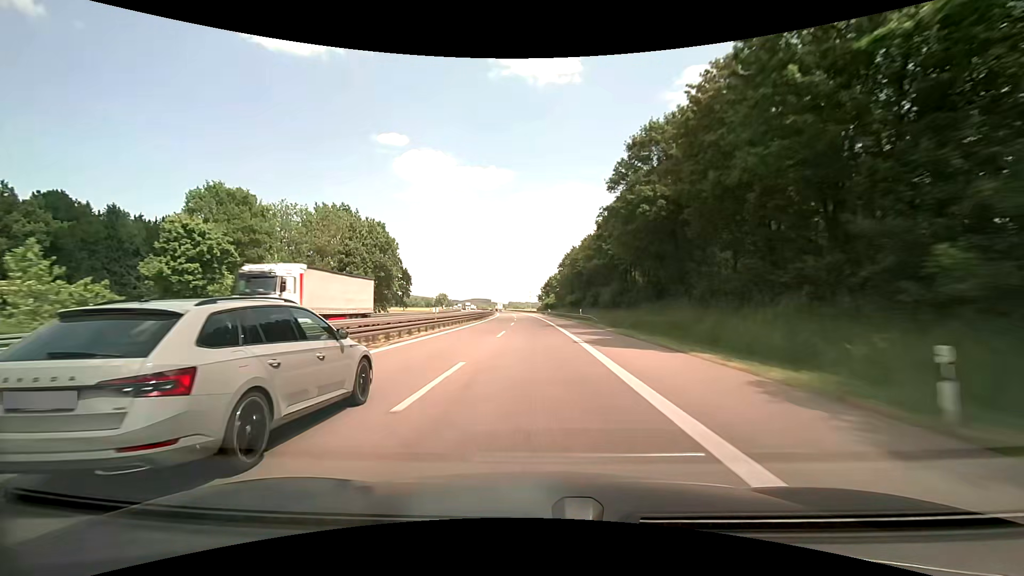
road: motorway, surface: asphalt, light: Day
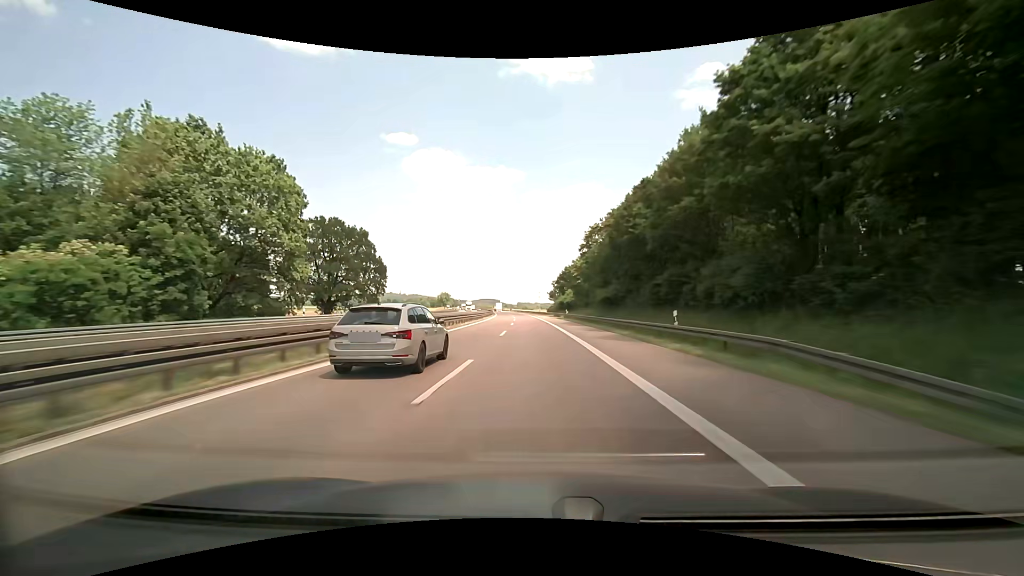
(-0.3, +35.5) m; -1°
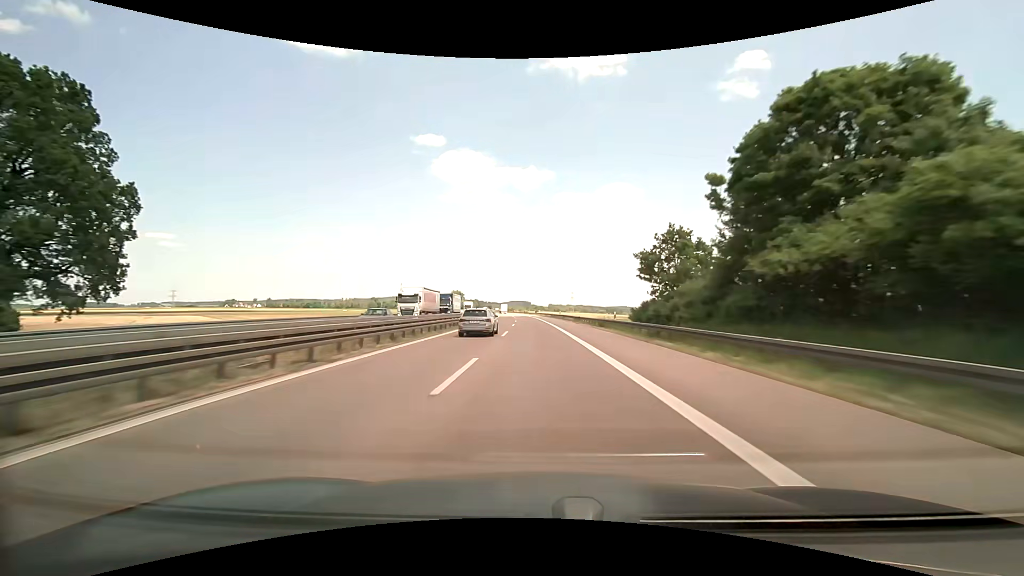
(-3.6, +89.0) m; -3°
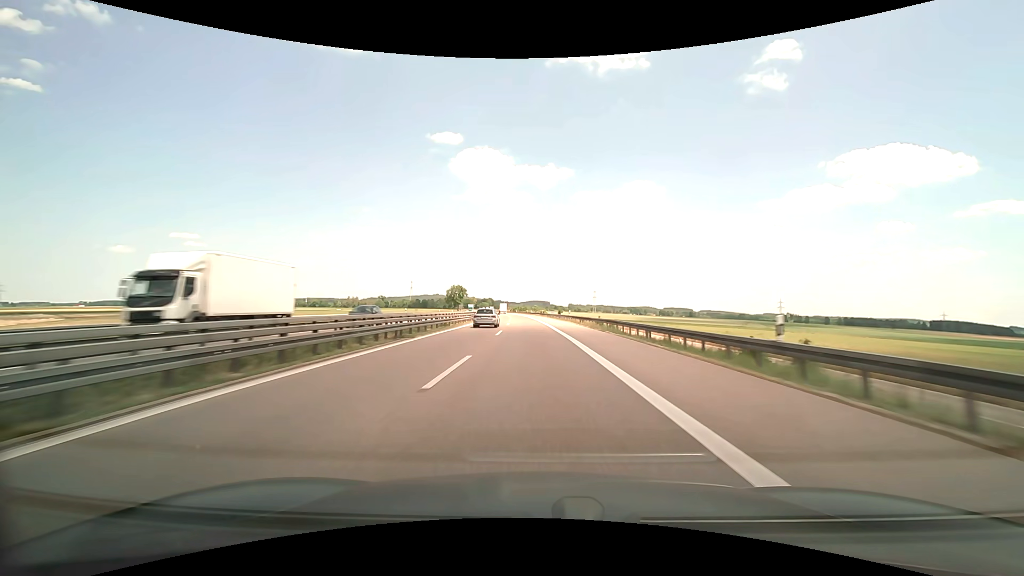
(-1.3, +71.6) m; -3°
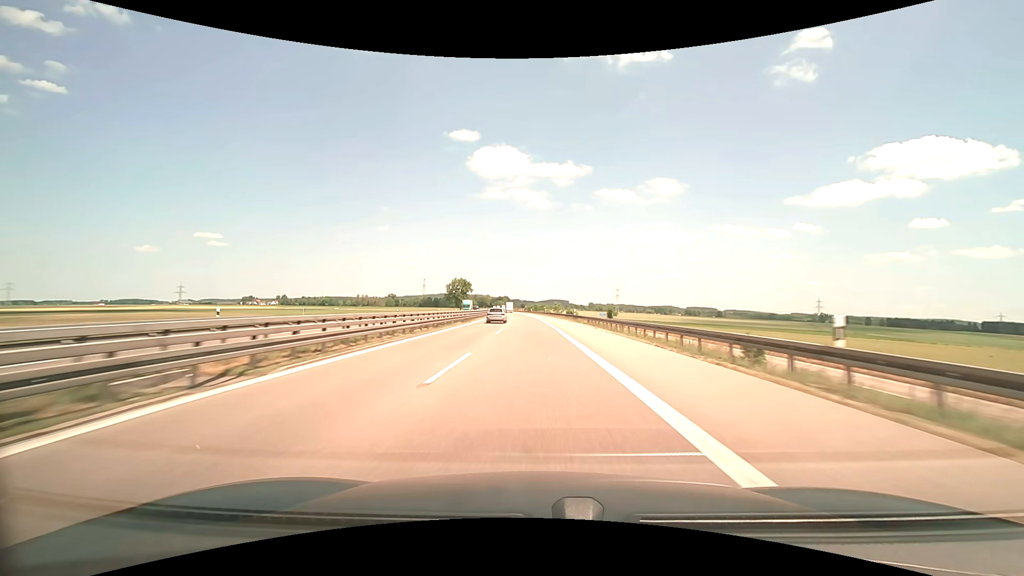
(-0.9, +53.4) m; -1°
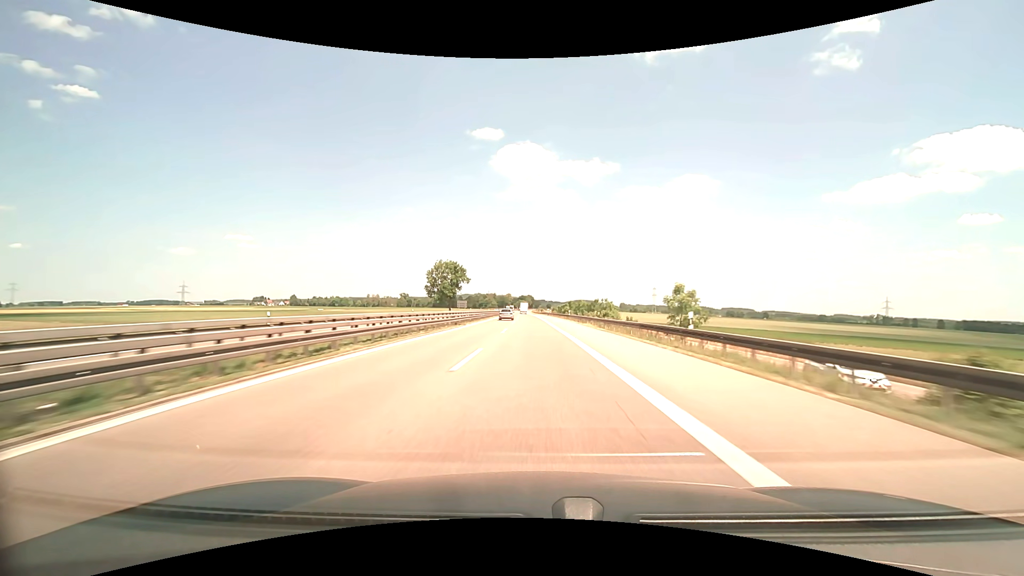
(-2.9, +87.8) m; -3°
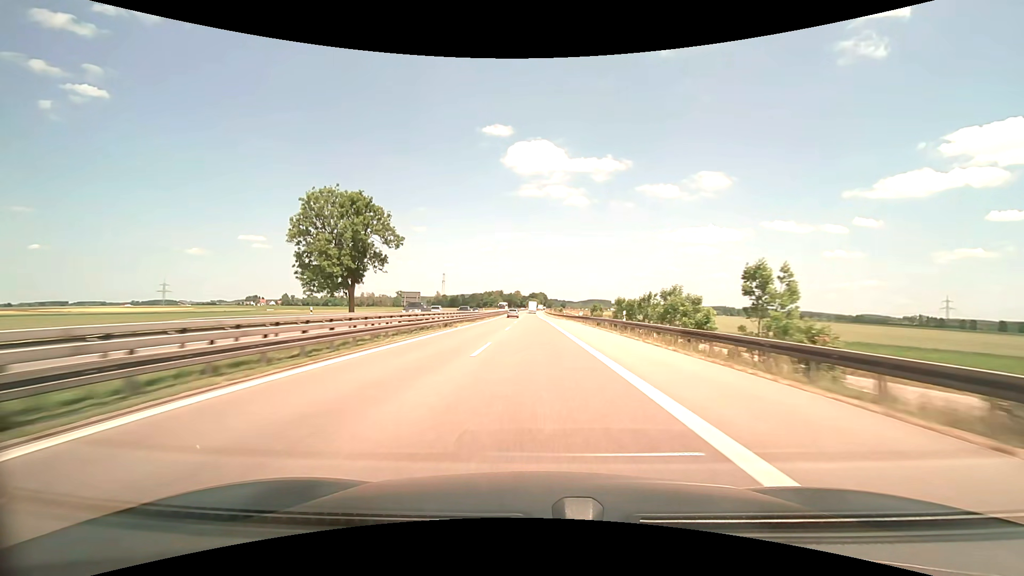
(-2.5, +86.5) m; -2°
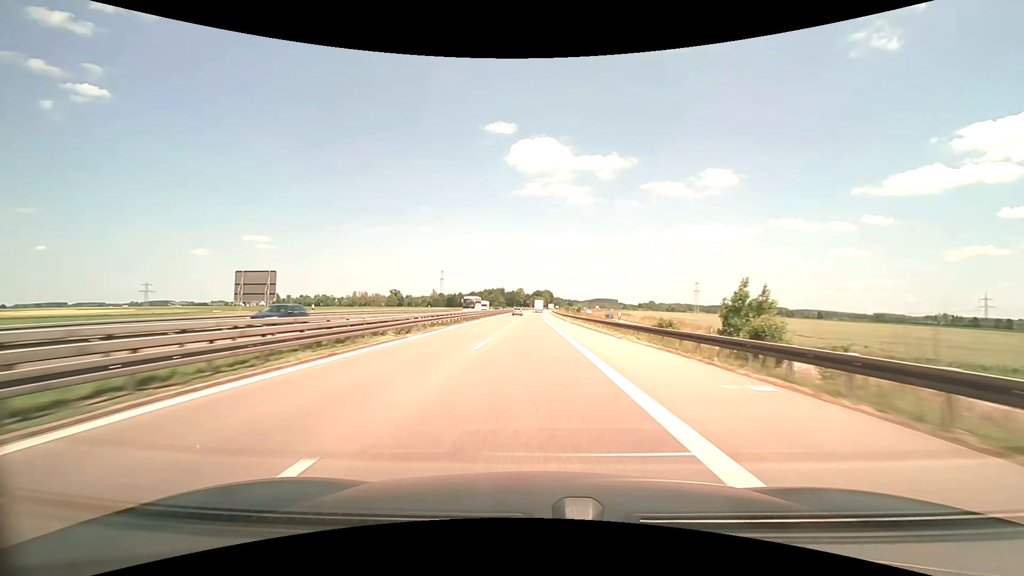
(-0.2, +51.8) m; 0°
(0, +10) (0, +20) (0, +30) (0, +40) (0, +50) (0, +60) (0, +70) (0, +80) (0, +90) (0, +100) m
